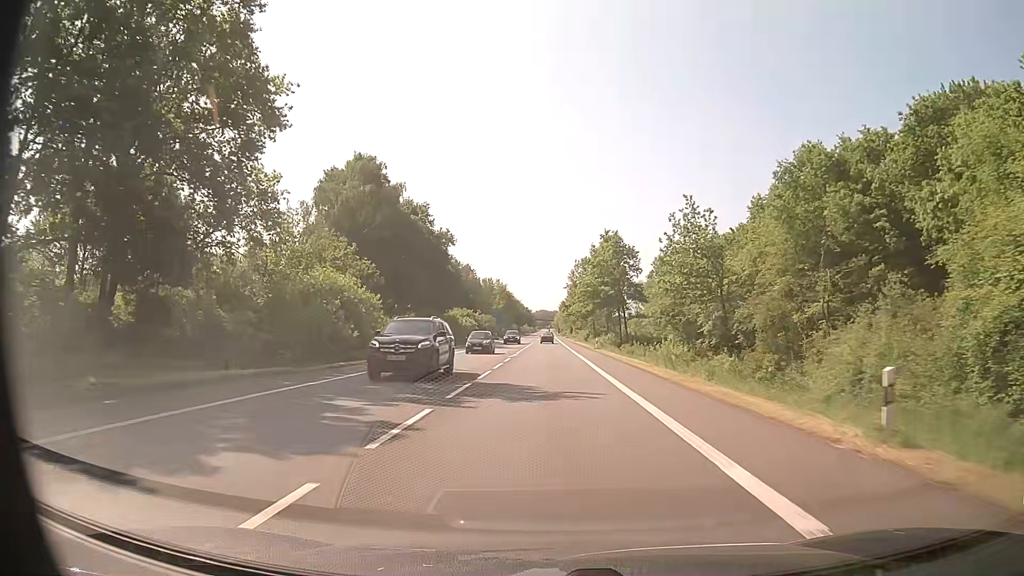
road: primary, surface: asphalt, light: Day
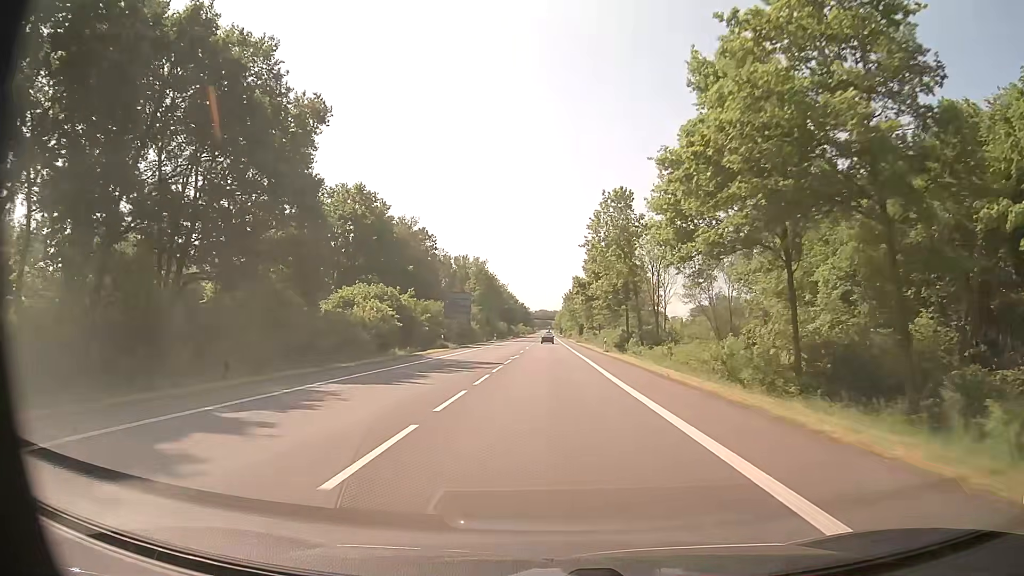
(+0.3, +56.3) m; 0°
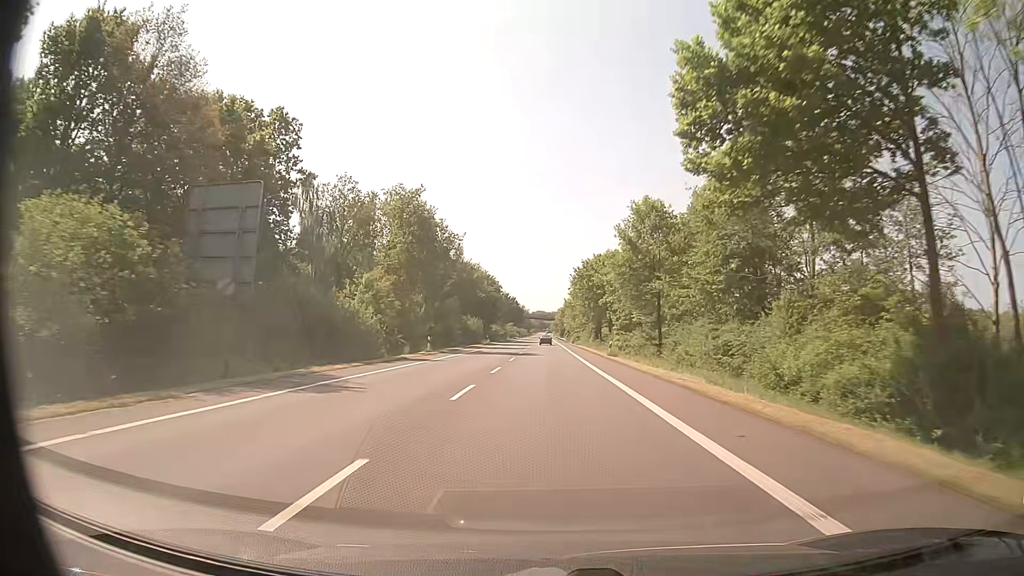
(+0.1, +56.7) m; 0°
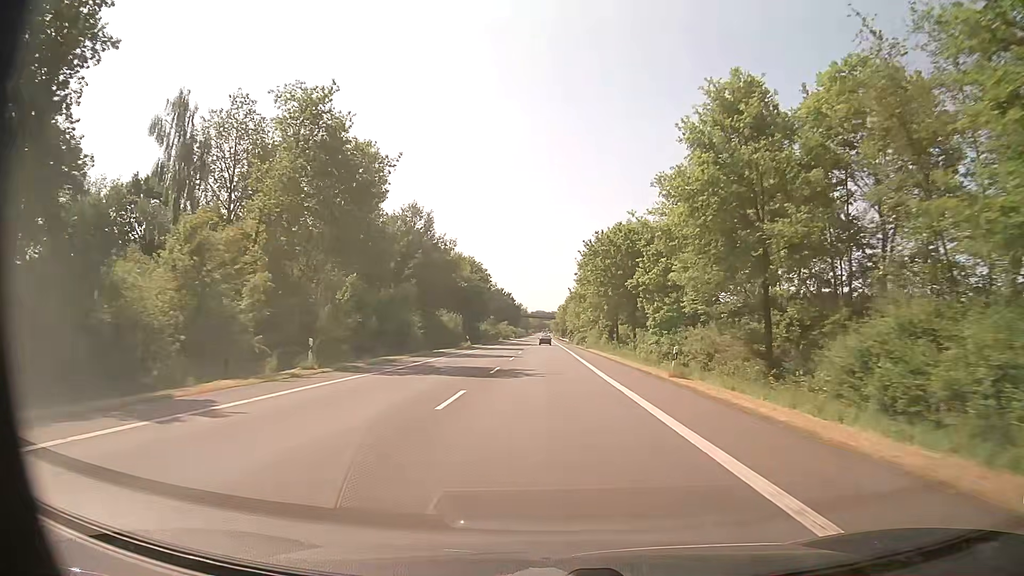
(0.0, +23.8) m; 0°
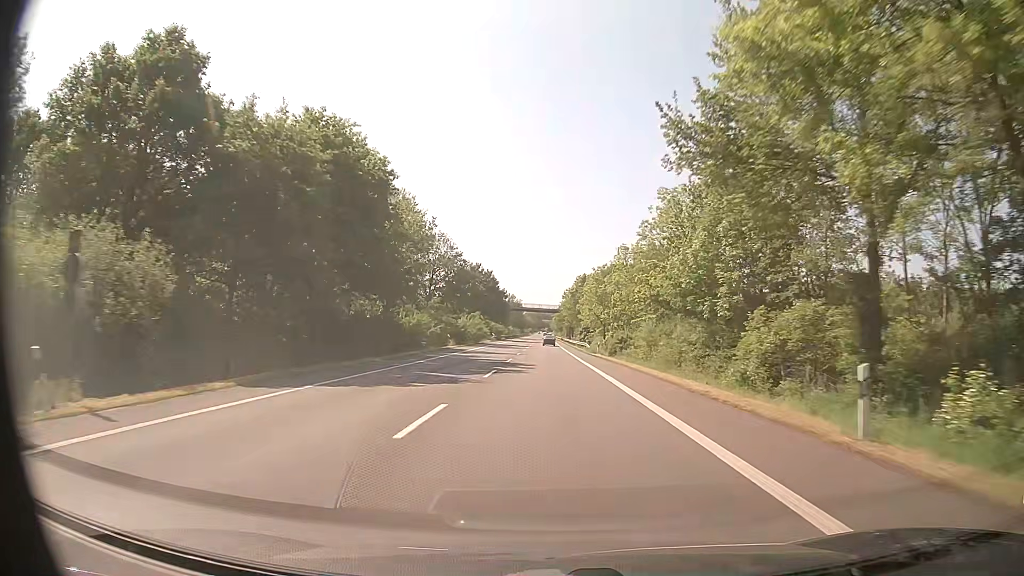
(-0.2, +64.5) m; 0°
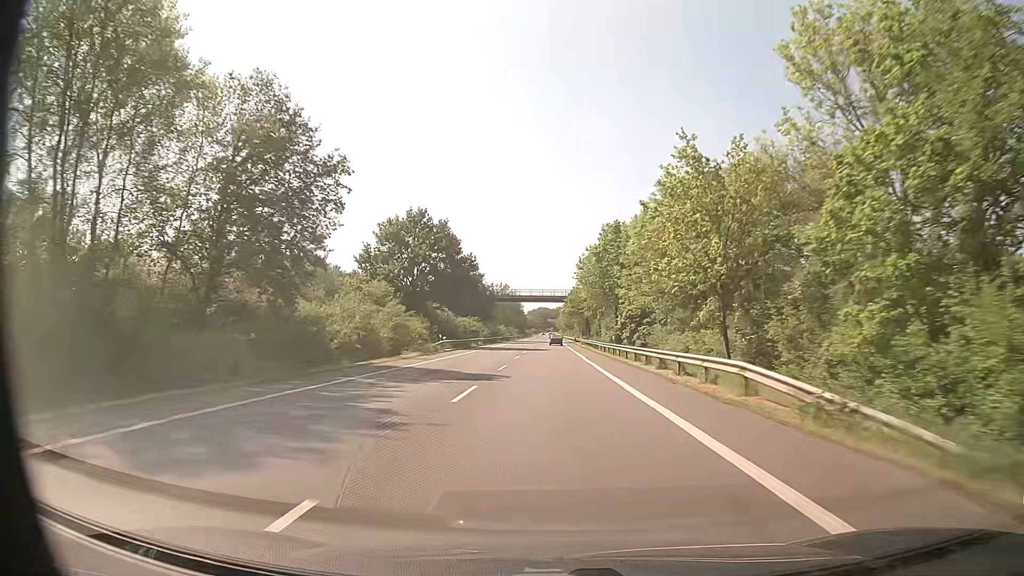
(-0.2, +56.3) m; 0°
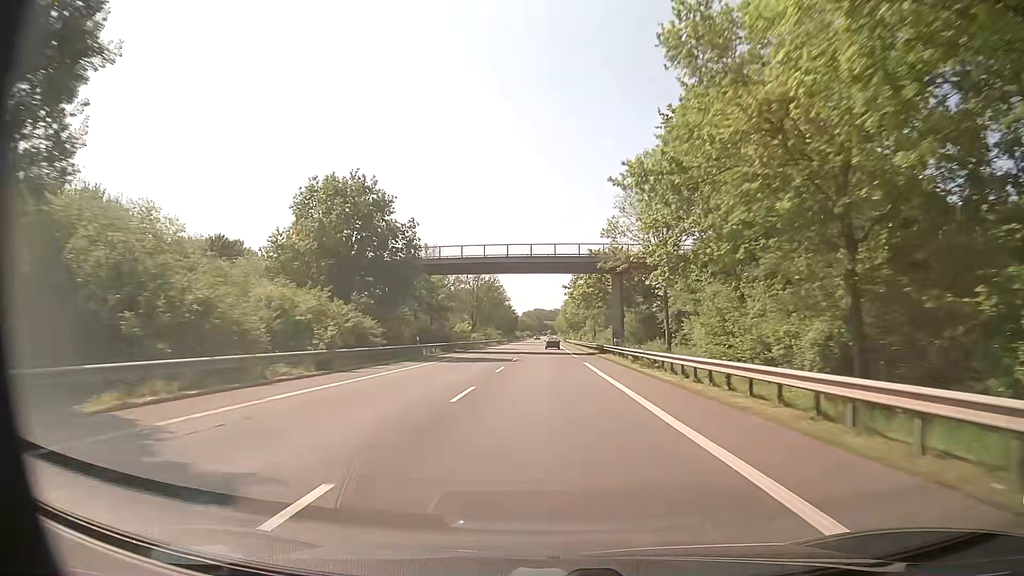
(-0.1, +60.3) m; 0°
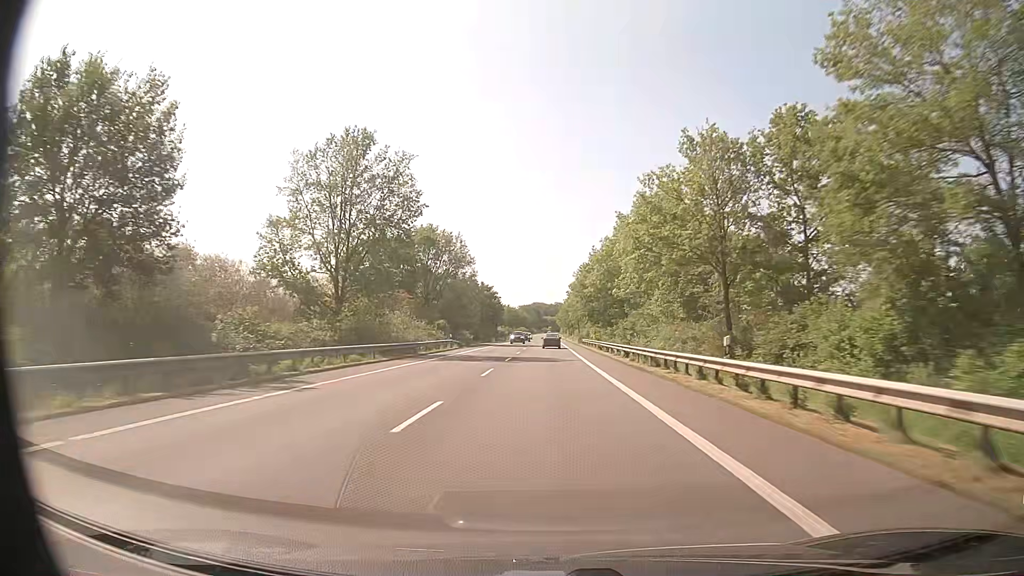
(+0.1, +77.7) m; 0°
(0, +10) (0, +20) (0, +30) (0, +40) (0, +50) (0, +60) (0, +70) (0, +80) (0, +90) (0, +100) m
